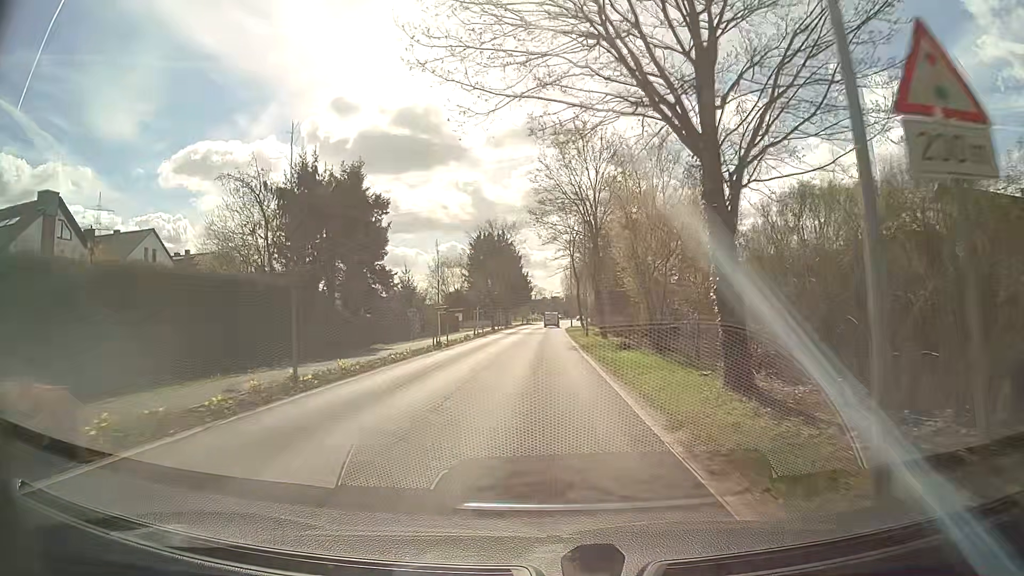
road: tertiary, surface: asphalt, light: Day
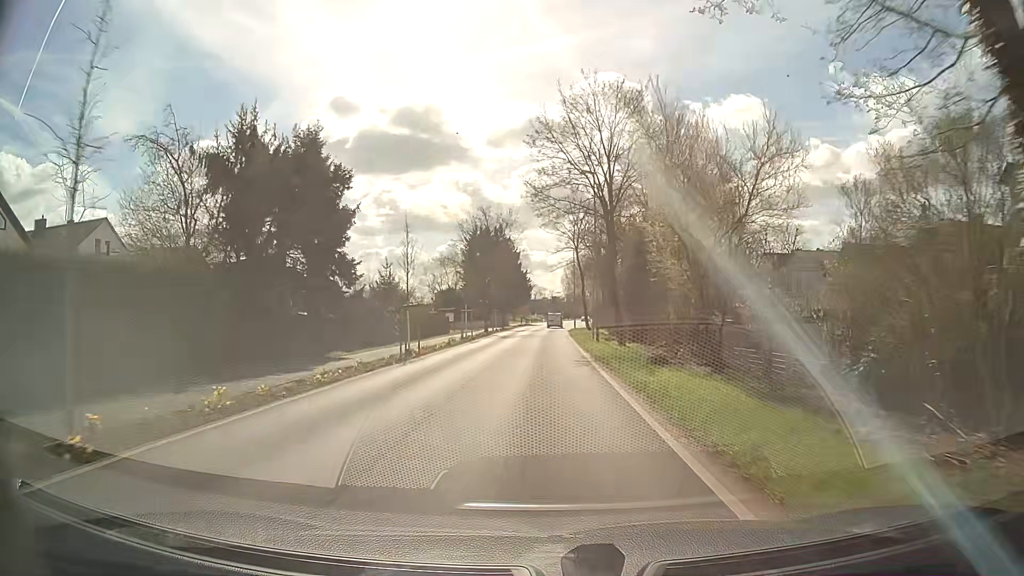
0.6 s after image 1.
(0.0, +7.8) m; 0°
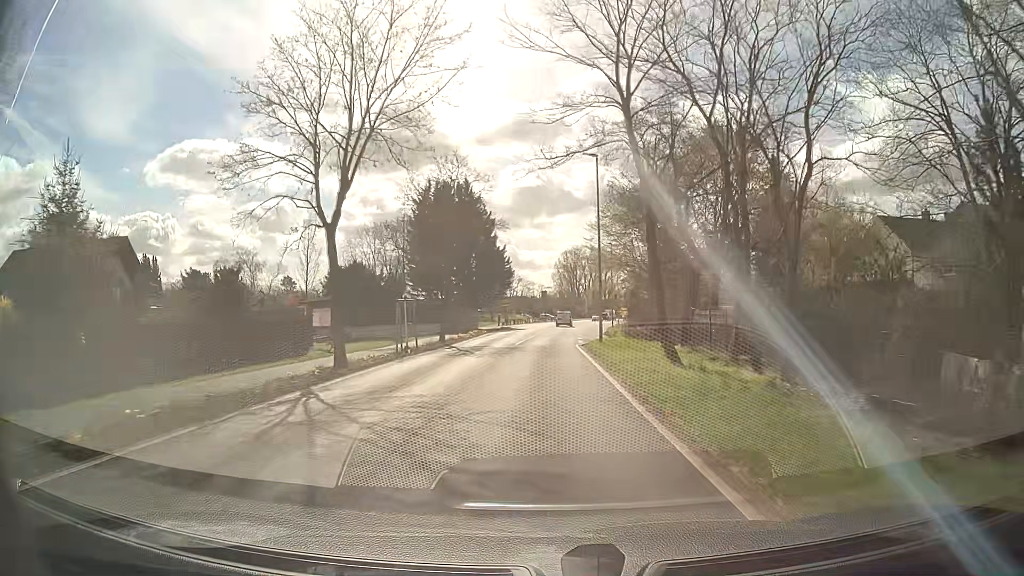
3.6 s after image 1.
(+0.3, +39.2) m; +1°
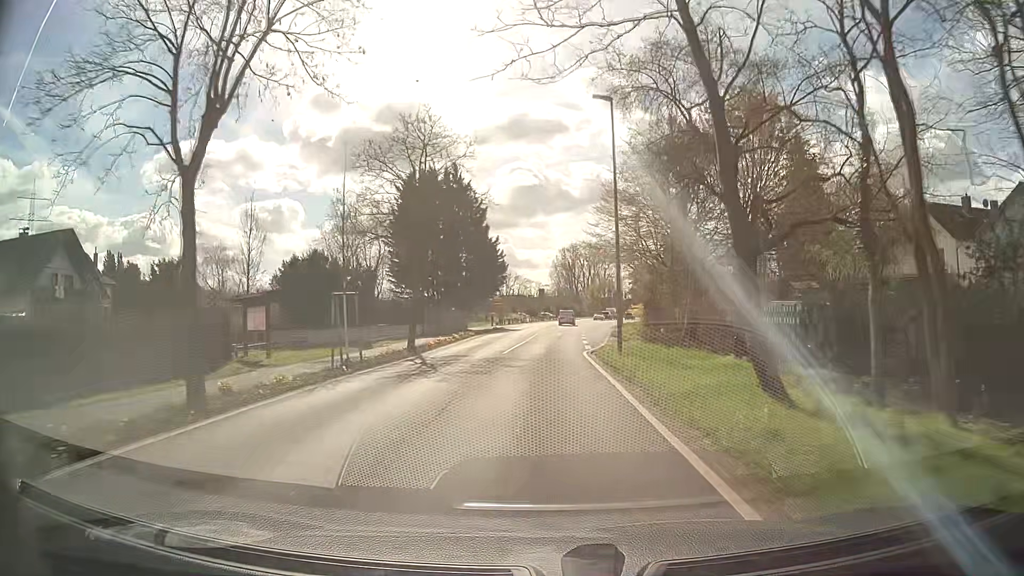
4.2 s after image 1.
(+0.1, +7.8) m; 0°
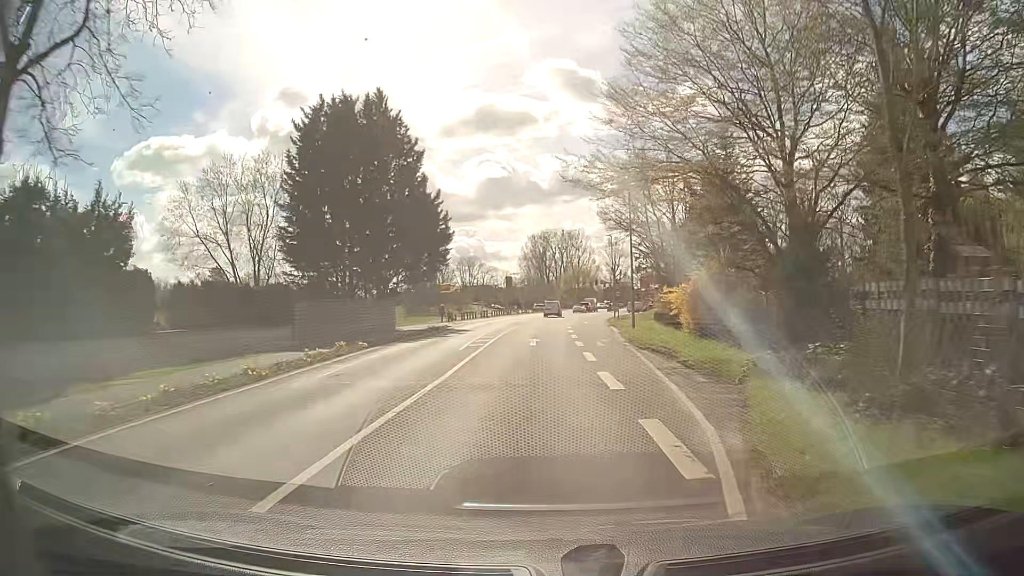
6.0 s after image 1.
(+0.4, +22.7) m; +3°
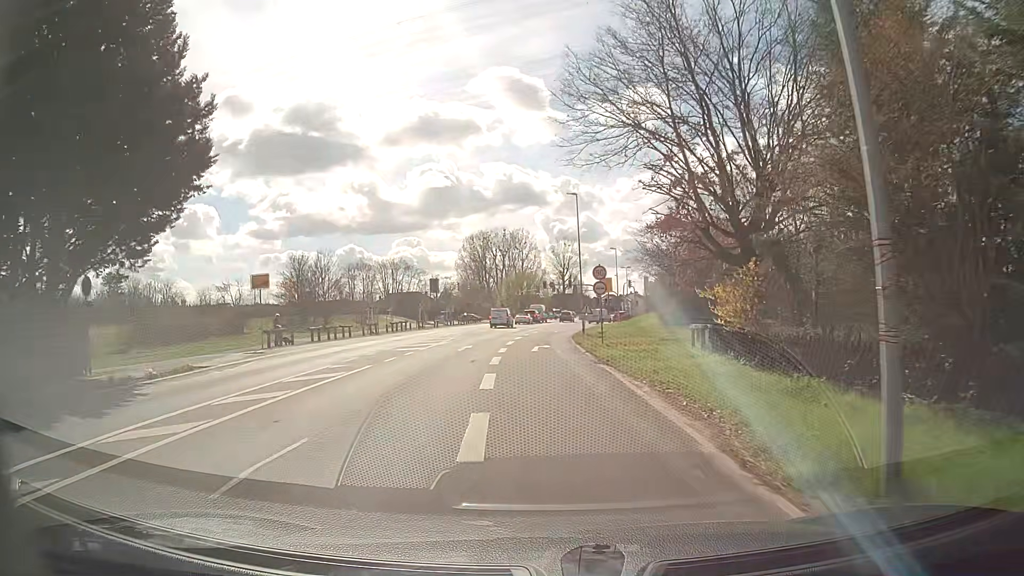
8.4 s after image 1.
(+1.7, +28.9) m; +6°
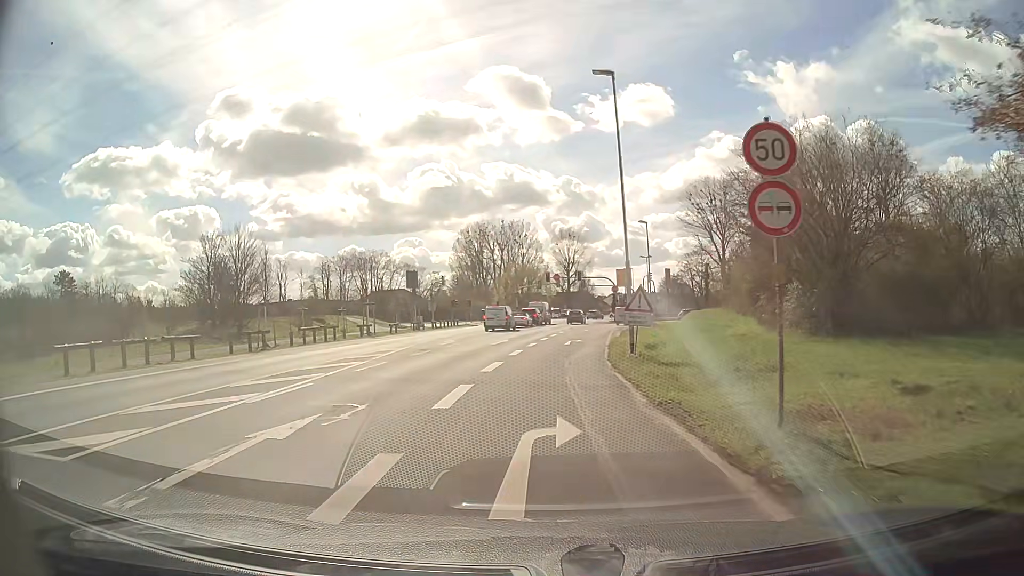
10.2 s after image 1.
(-0.3, +20.7) m; -1°
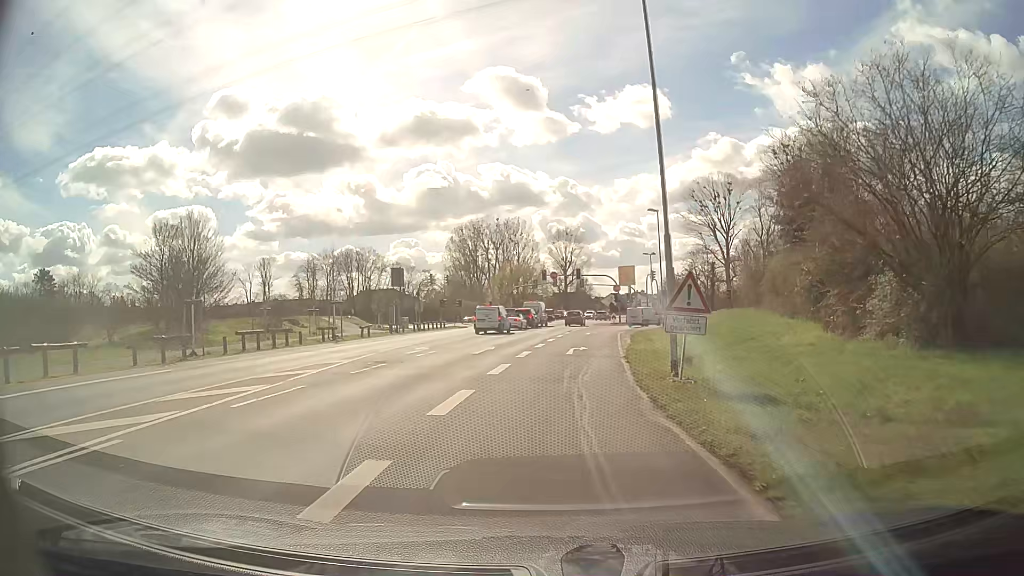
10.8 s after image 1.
(0.0, +6.7) m; +1°
(0, +10) (0, +20) (+1, +30) (+2, +40) (+3, +50) (+6, +60) (+11, +68) (+18, +75) (+27, +79) (+37, +79) m
